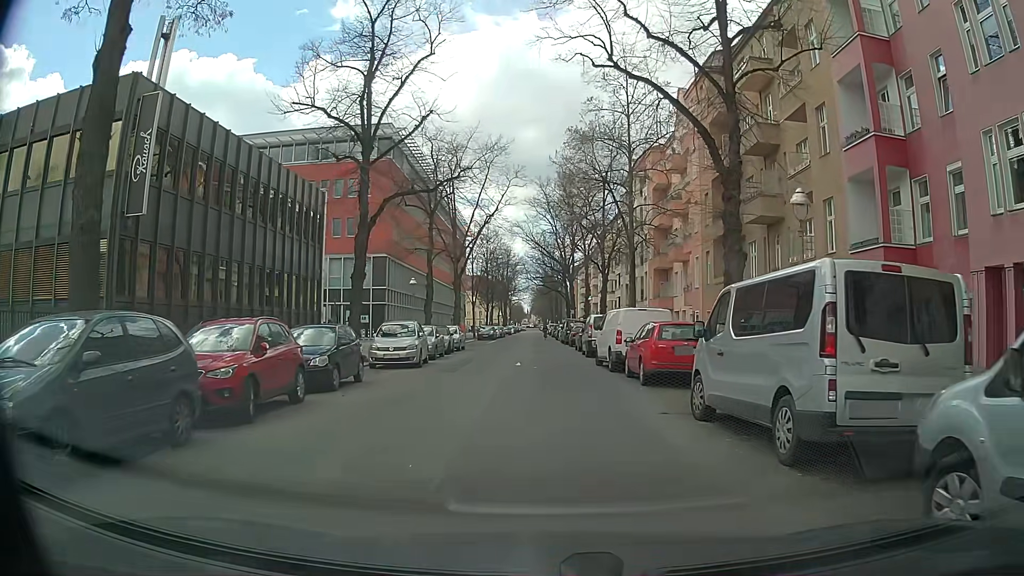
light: Day
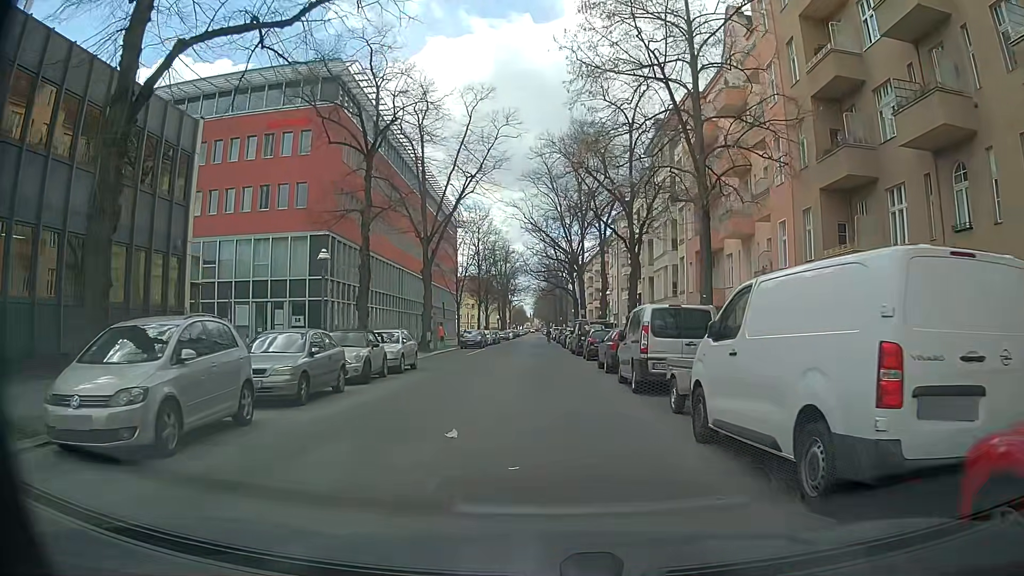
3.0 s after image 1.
(+0.1, +15.9) m; 0°
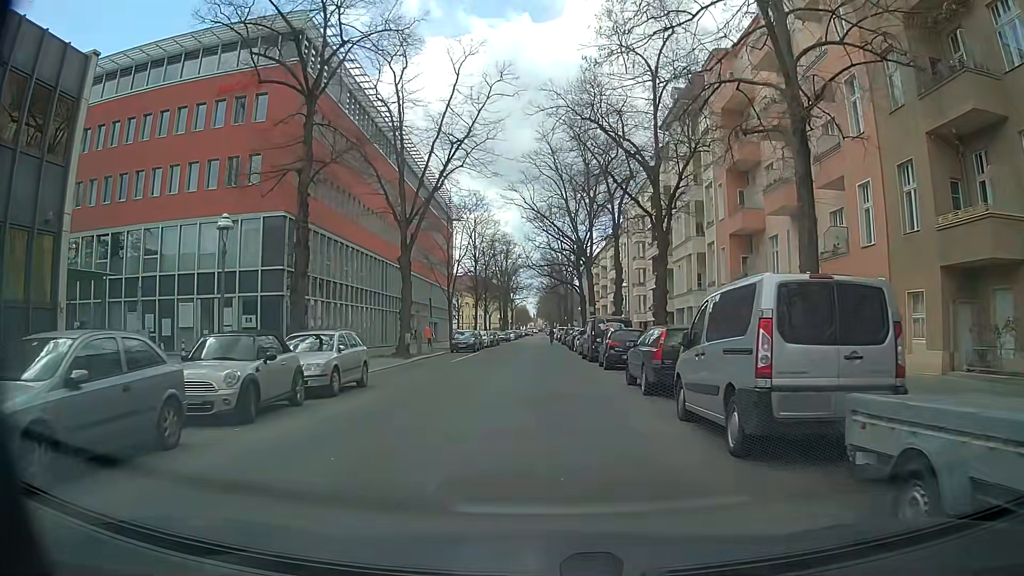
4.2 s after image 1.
(0.0, +7.6) m; 0°
(0, +10) (0, +20) (0, +30) (0, +40) (0, +50) (0, +60) (0, +70) (0, +80) (0, +90) (0, +100) m
